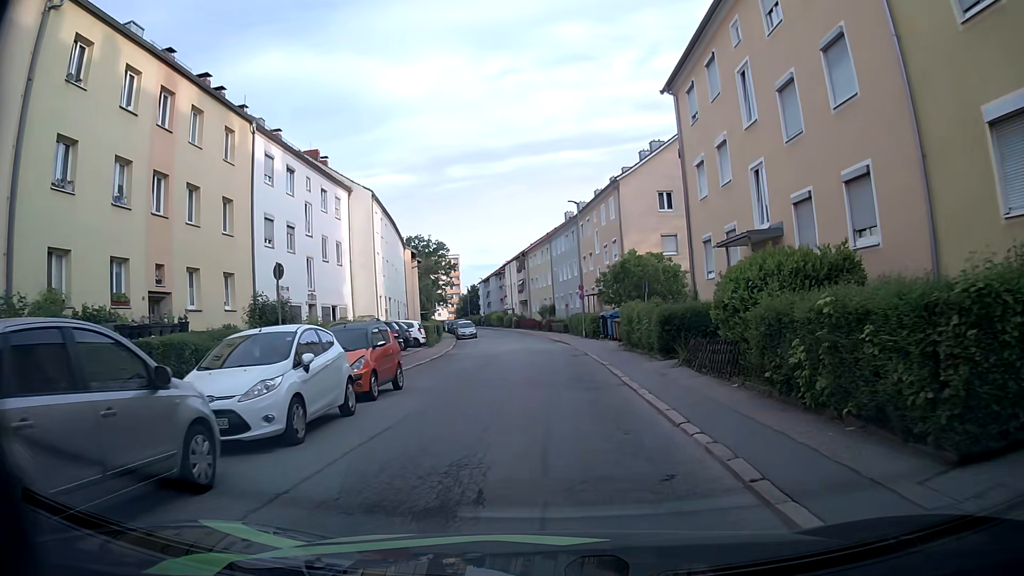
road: residential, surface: asphalt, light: Day
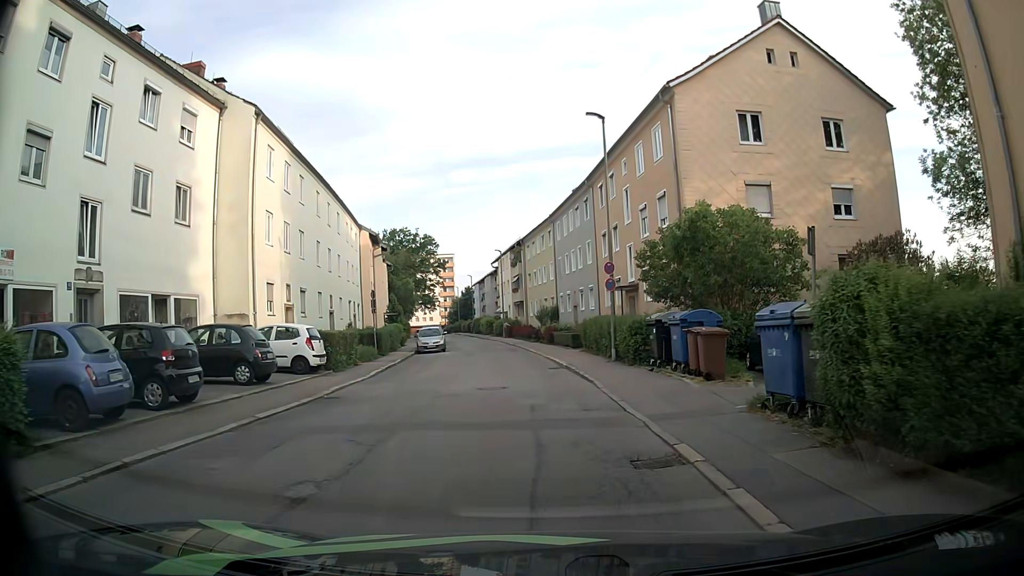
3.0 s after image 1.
(+0.3, +17.9) m; +1°
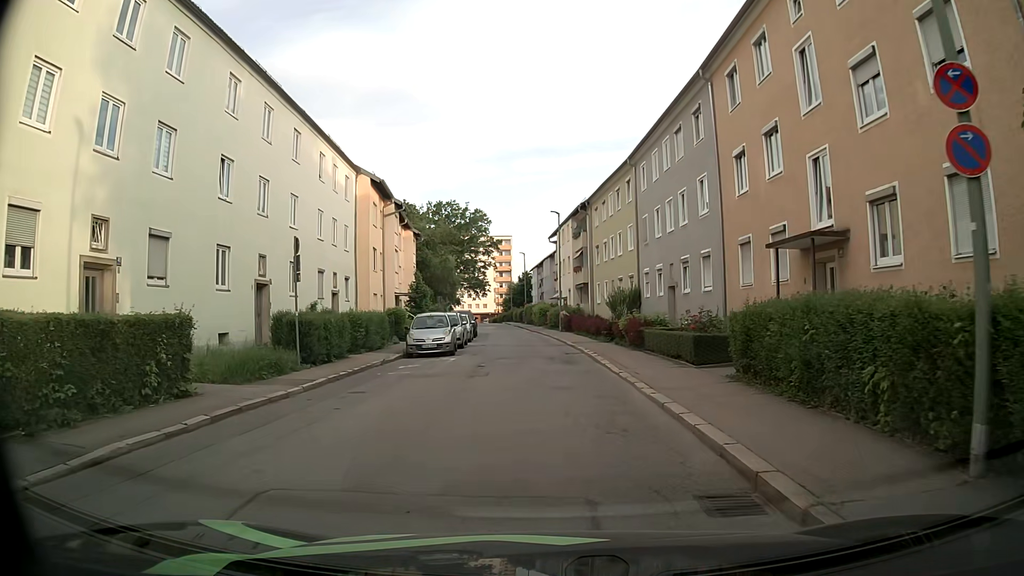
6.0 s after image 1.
(-0.8, +16.7) m; -6°
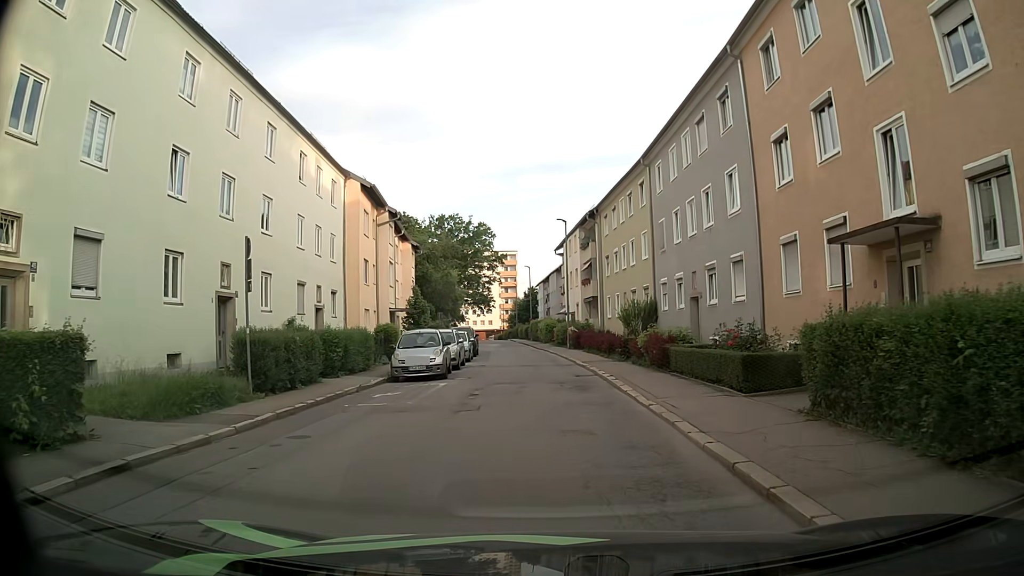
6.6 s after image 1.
(0.0, +3.3) m; +2°
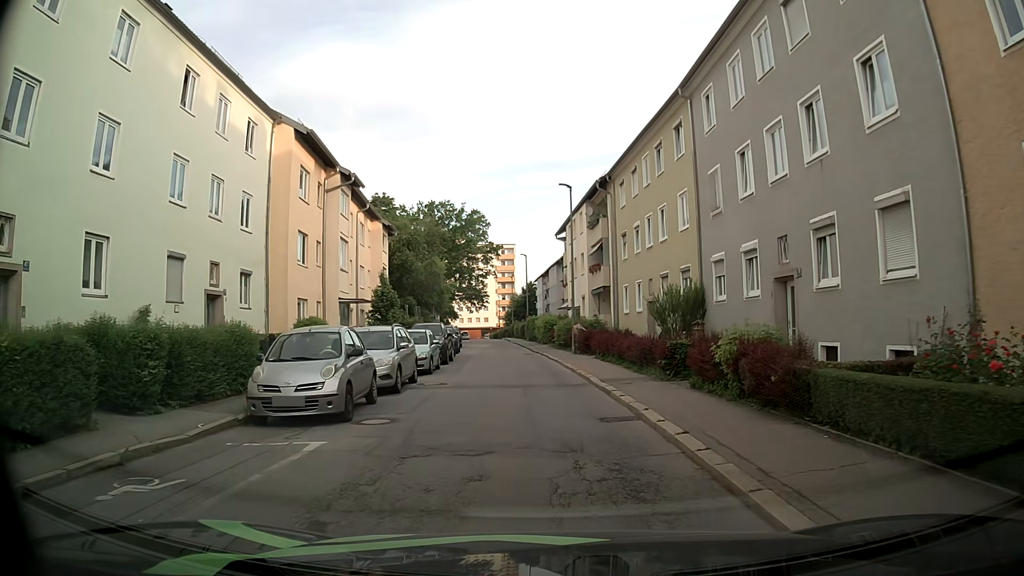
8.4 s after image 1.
(-0.4, +9.9) m; -2°
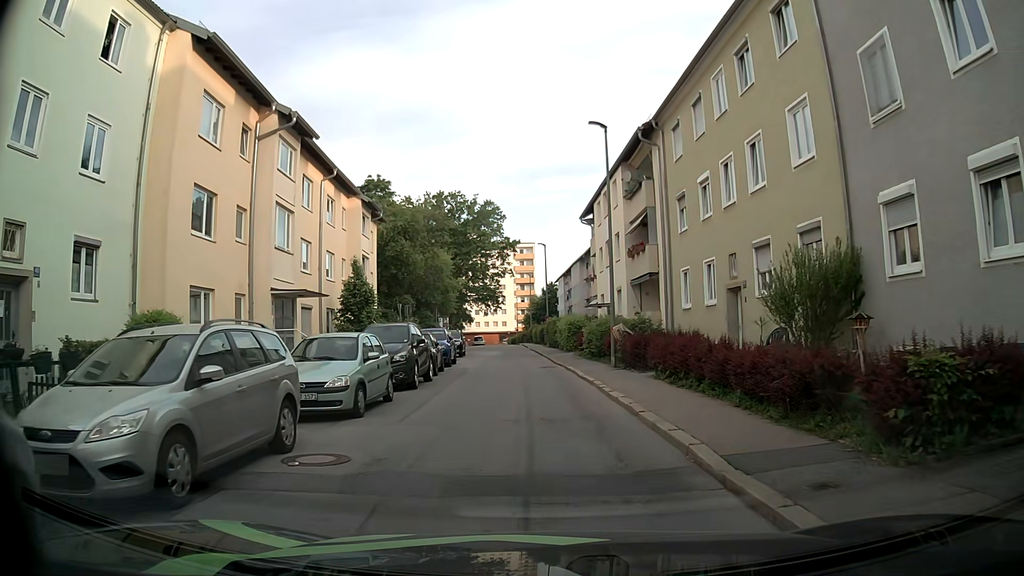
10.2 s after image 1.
(-0.2, +10.1) m; -3°
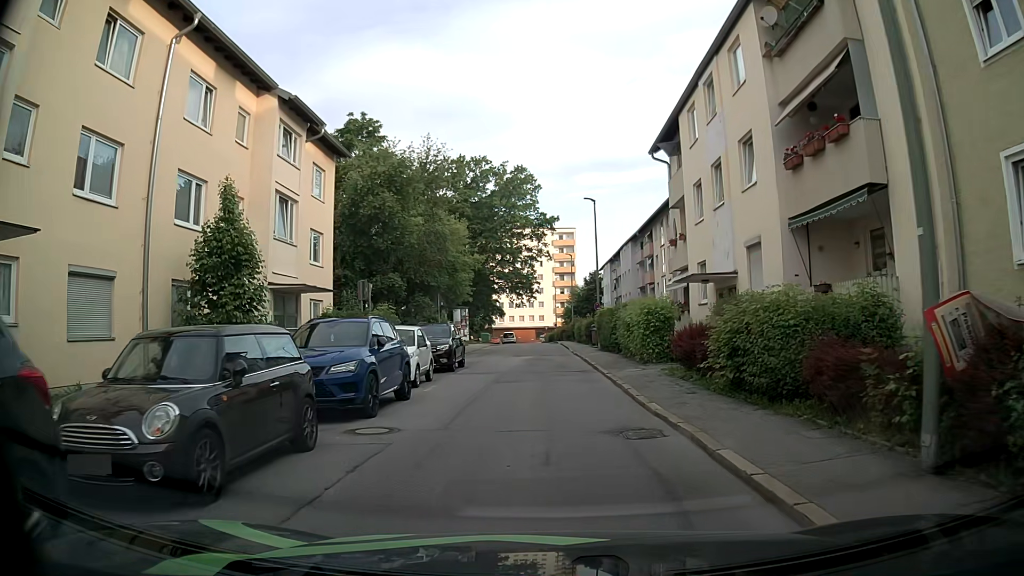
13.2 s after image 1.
(-0.2, +16.7) m; -1°
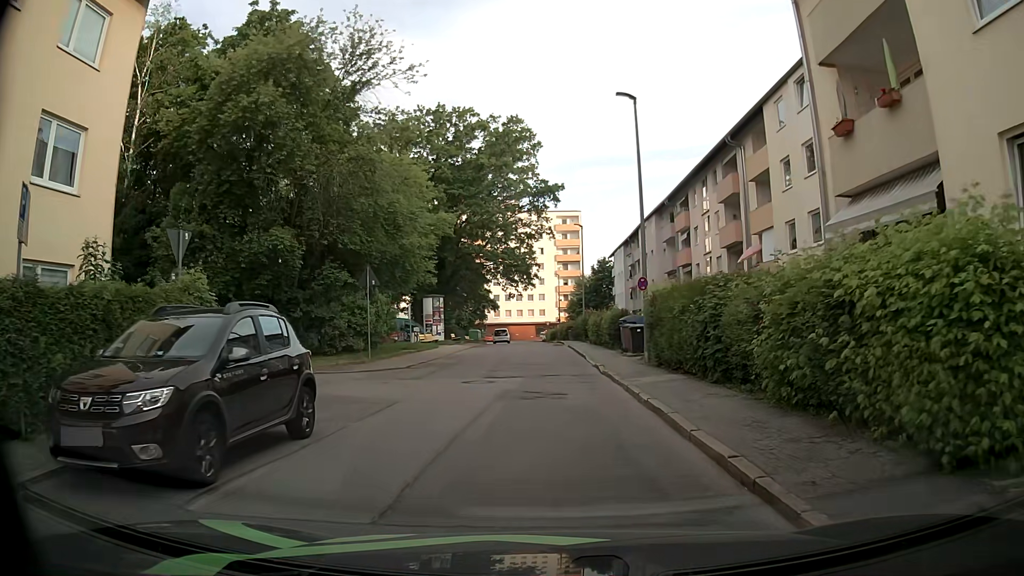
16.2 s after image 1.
(-0.4, +16.1) m; -2°
(0, +10) (0, +20) (0, +30) (0, +40) (0, +50) (0, +60) (-1, +70) (-1, +80) (-2, +90) (-2, +100) m
